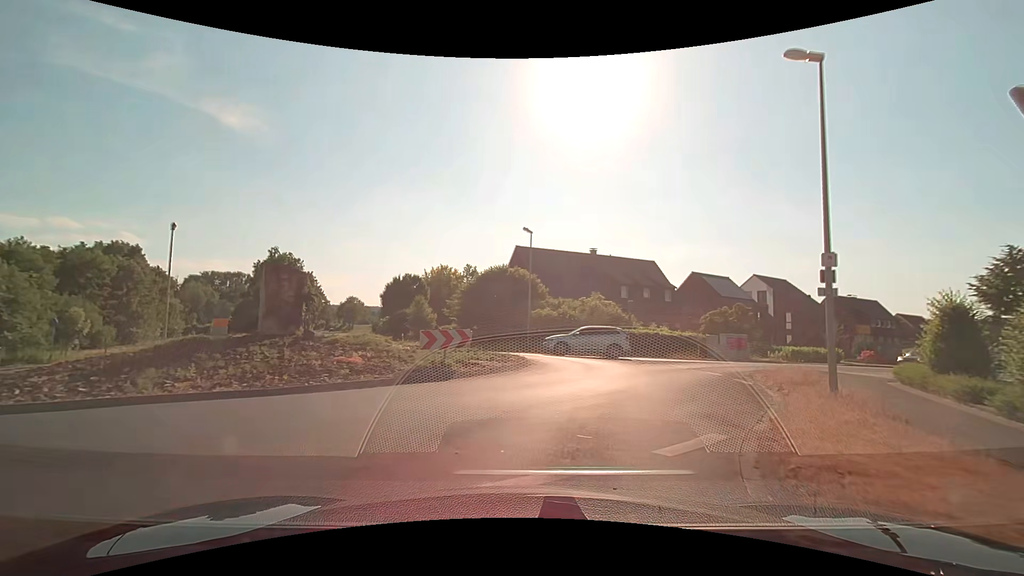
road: secondary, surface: asphalt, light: Day
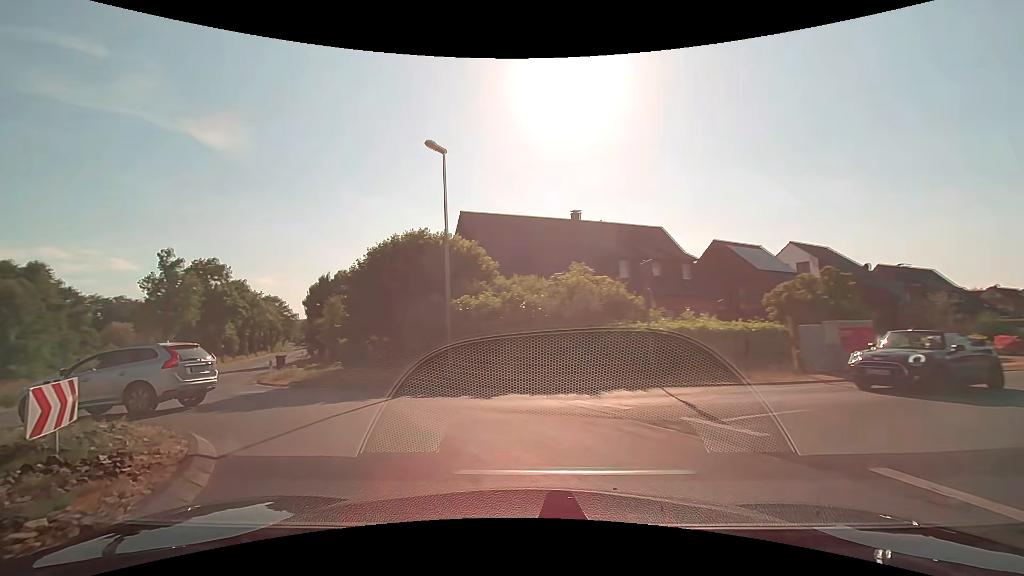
(+3.1, +16.8) m; +3°
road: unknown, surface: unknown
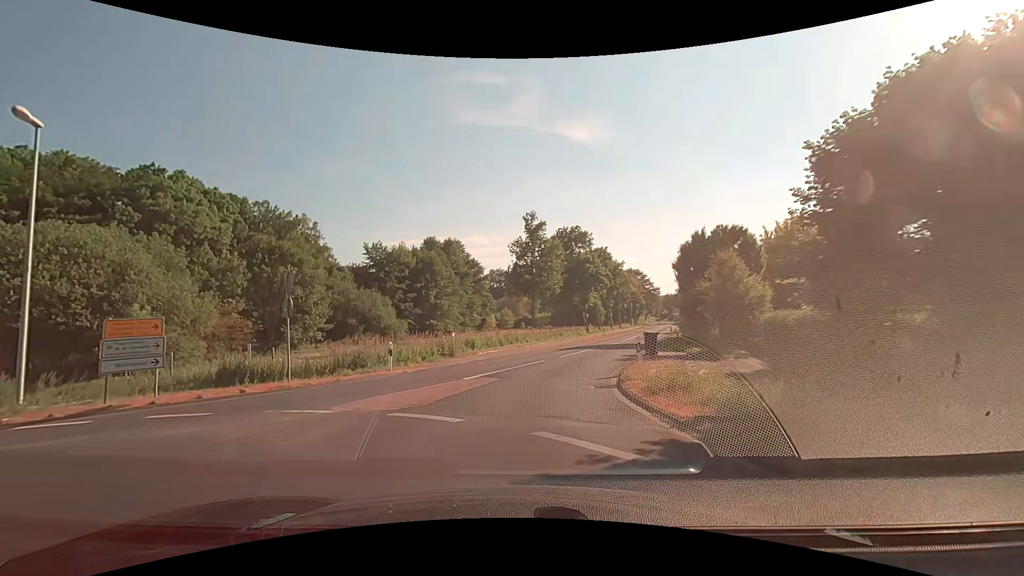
(-5.5, +12.9) m; -40°
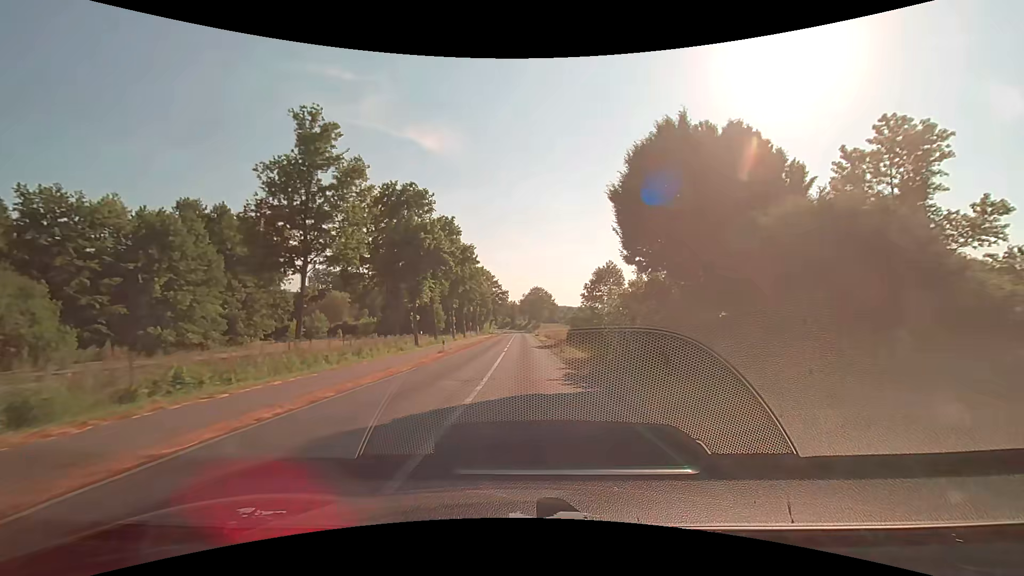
(+3.3, +27.0) m; +17°
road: secondary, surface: asphalt
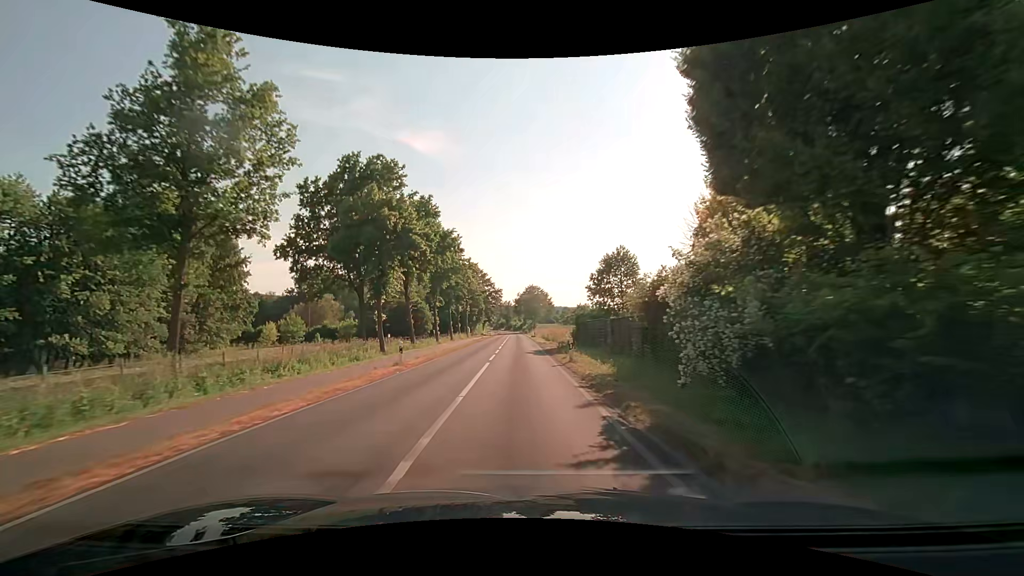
(+0.1, +9.2) m; +1°
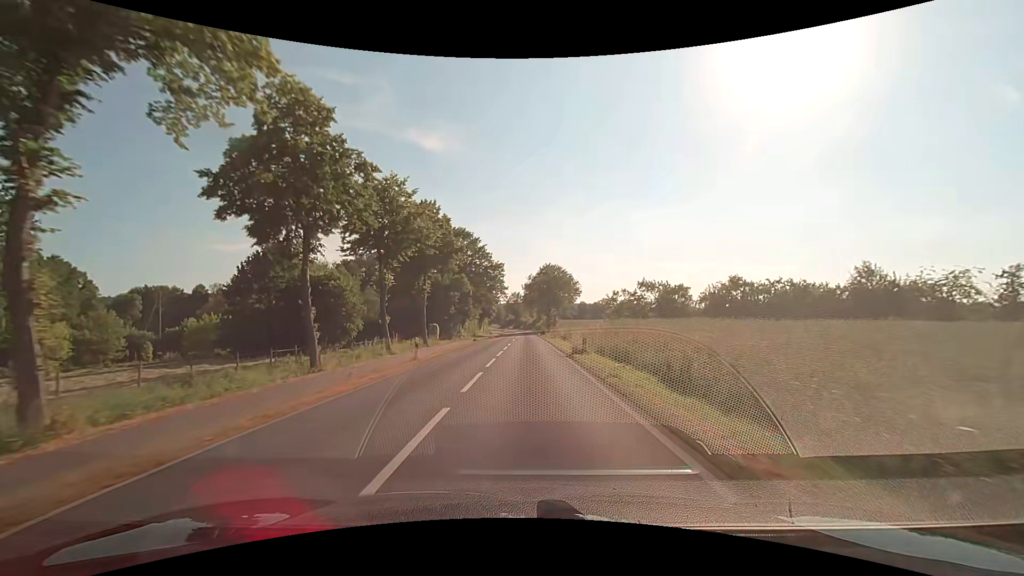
(-0.6, +48.2) m; -1°
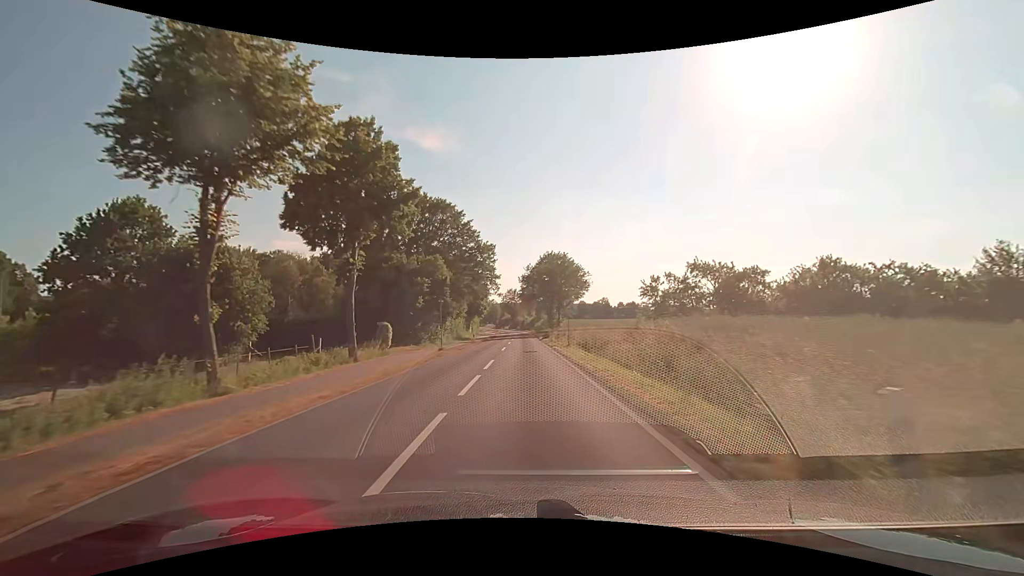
(0.0, +18.4) m; +1°
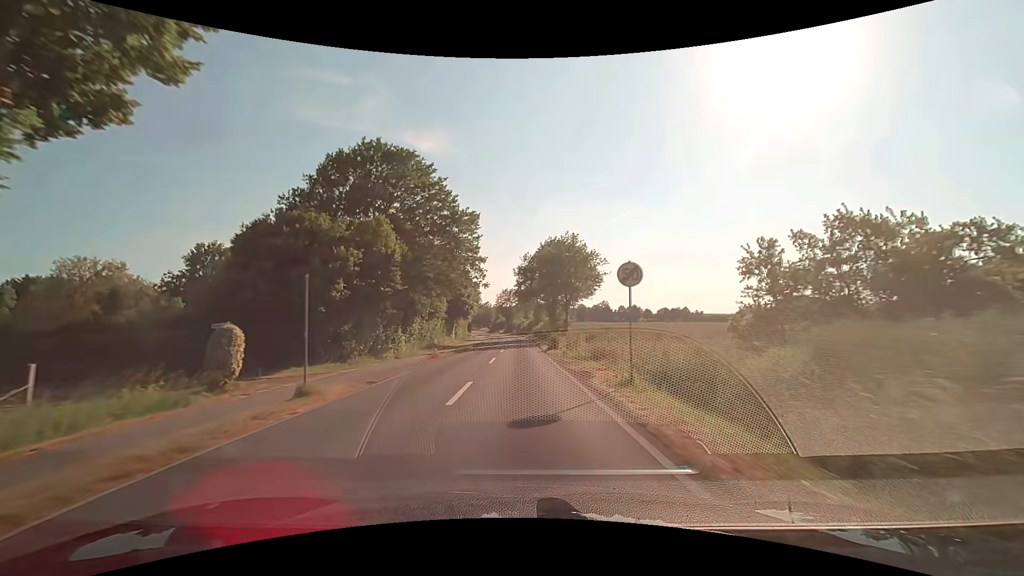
(0.0, +19.0) m; 0°
(0, +10) (0, +20) (0, +30) (0, +40) (0, +50) (-1, +60) (-1, +70) (-1, +80) (-1, +90) (-2, +100) m
